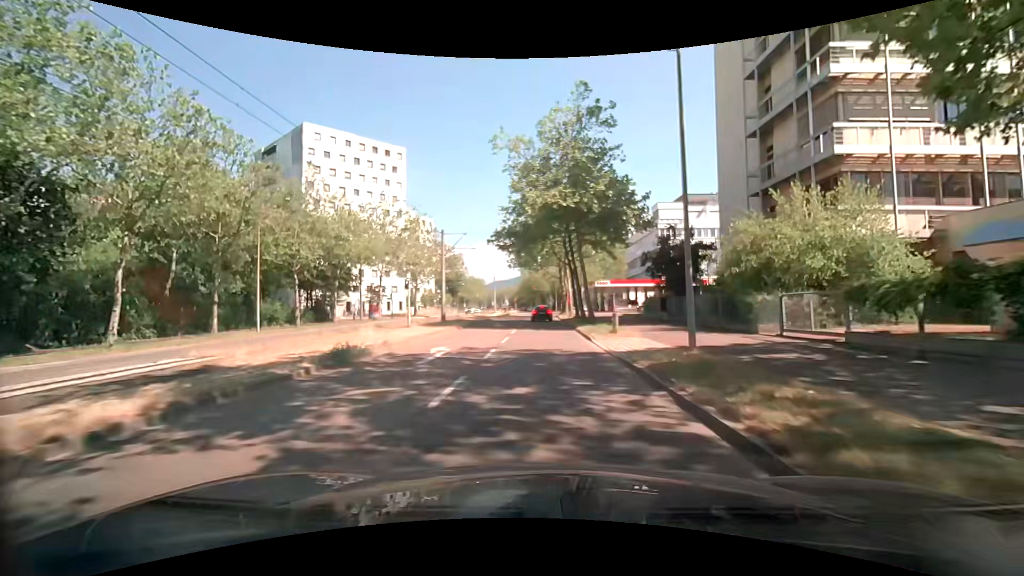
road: tertiary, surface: asphalt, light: Day
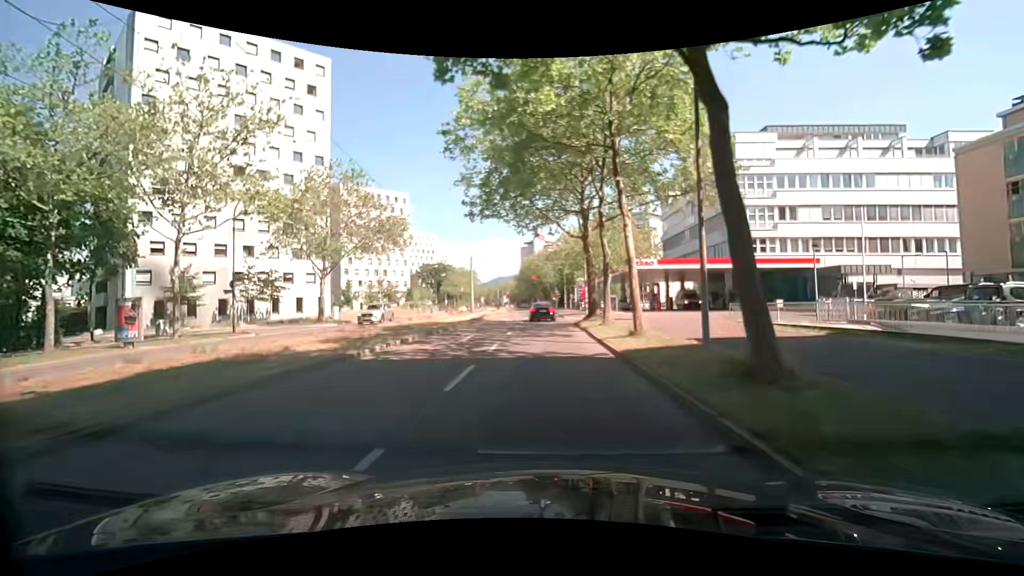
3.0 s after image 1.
(-0.2, +34.5) m; -1°
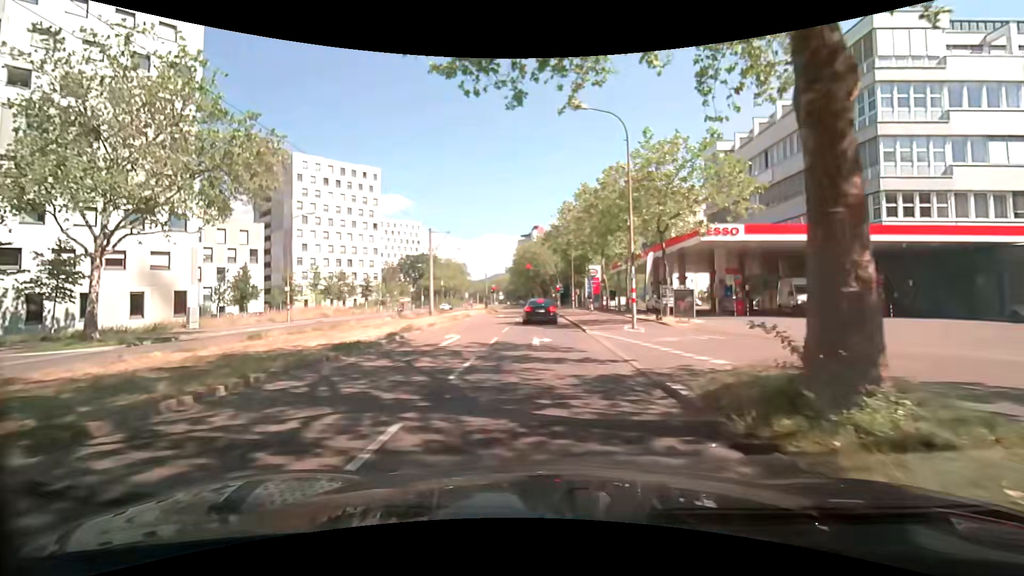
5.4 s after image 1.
(0.0, +22.7) m; -1°
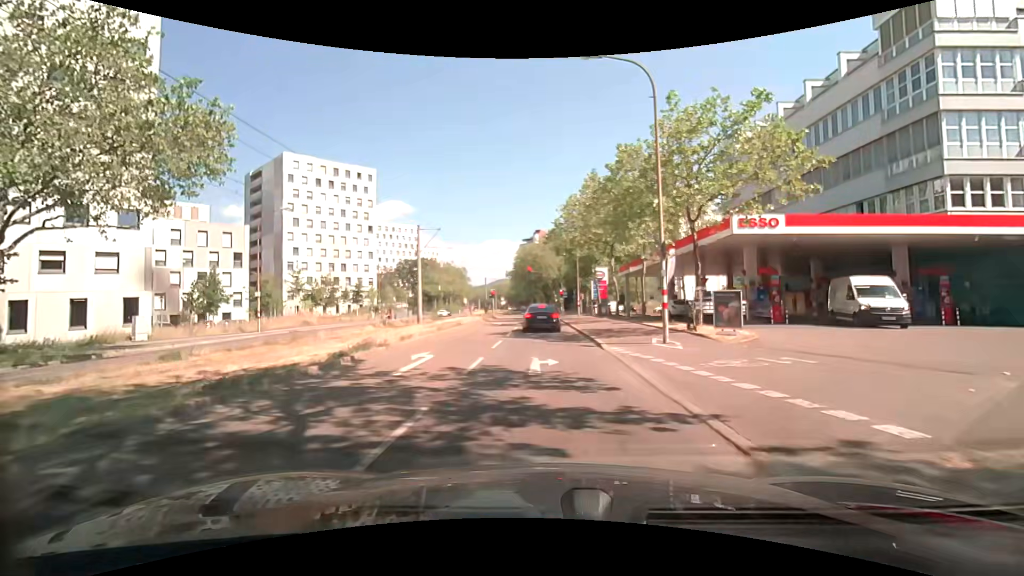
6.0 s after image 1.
(+0.1, +4.6) m; 0°
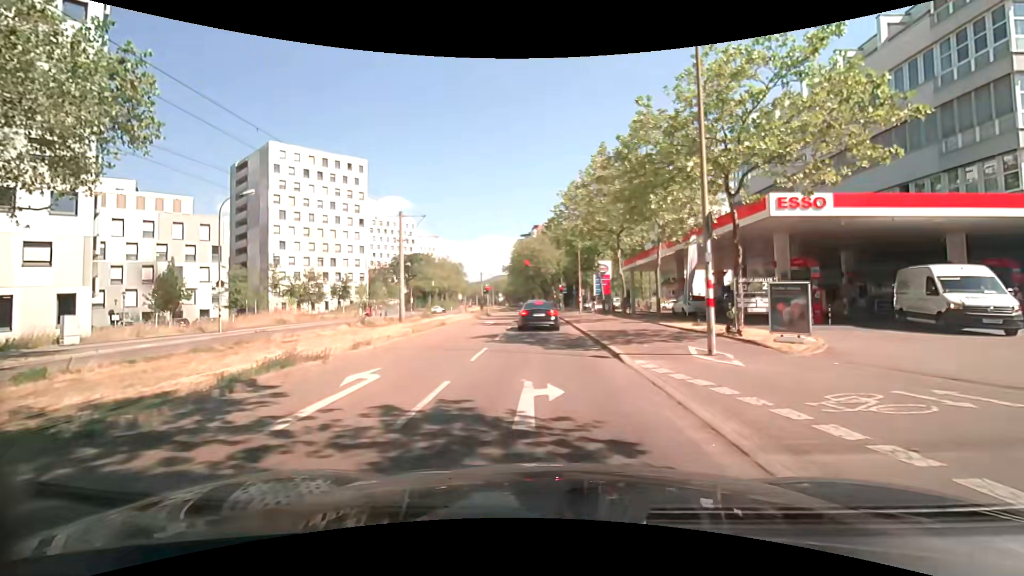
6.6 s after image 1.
(+0.1, +4.1) m; +2°
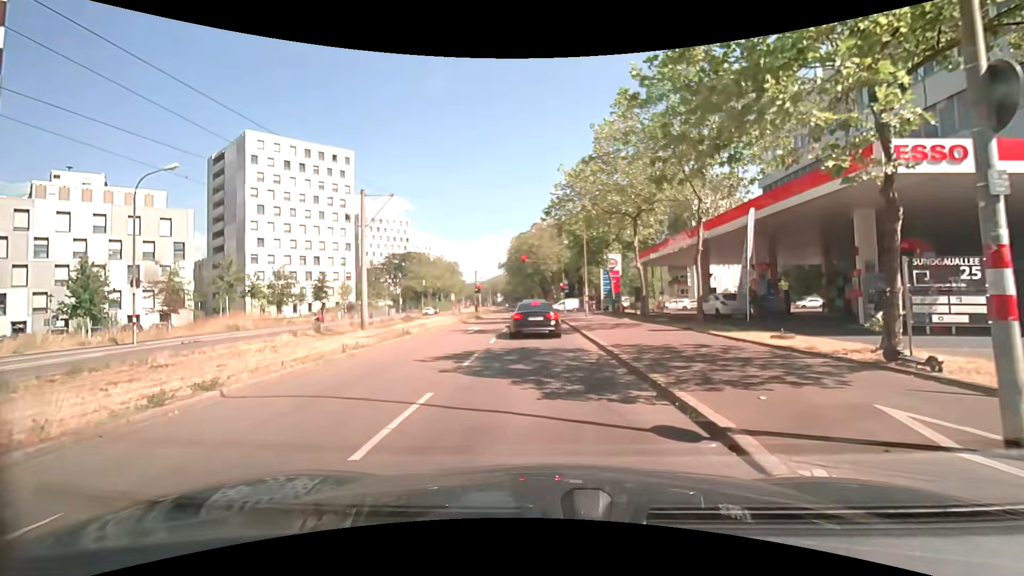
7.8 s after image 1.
(-0.1, +6.6) m; -2°
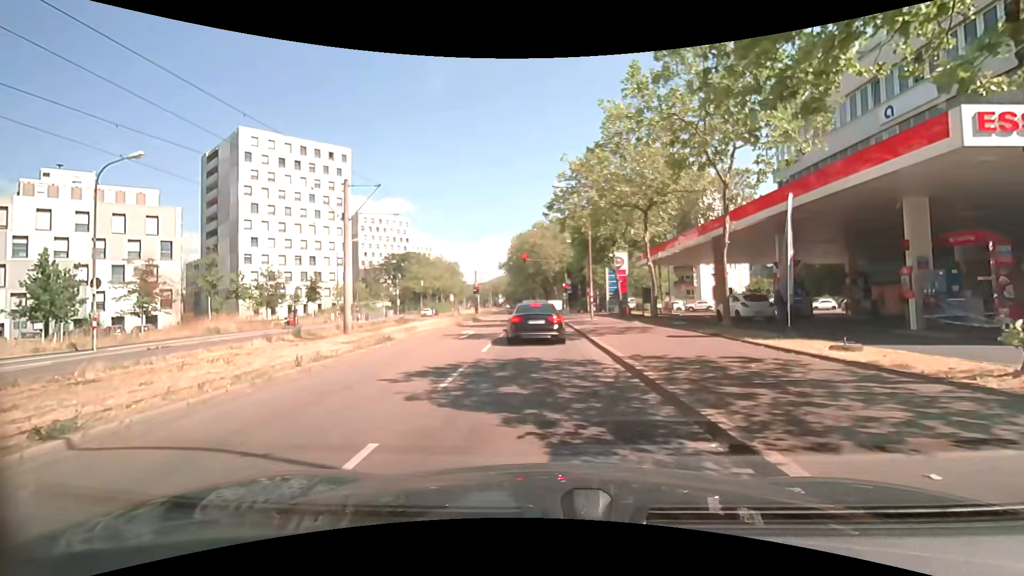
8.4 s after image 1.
(0.0, +2.4) m; 0°
